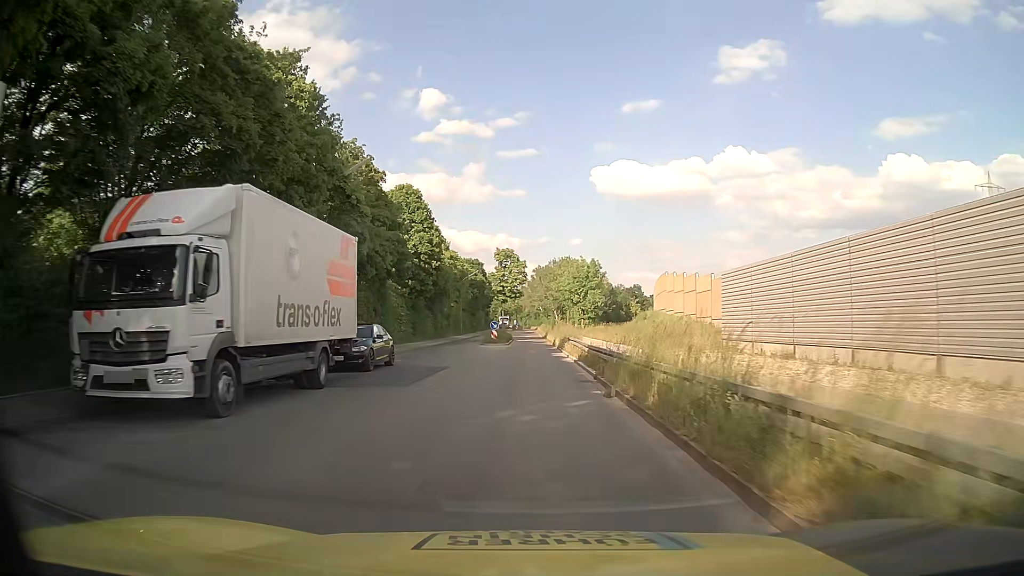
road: tertiary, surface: asphalt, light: Day
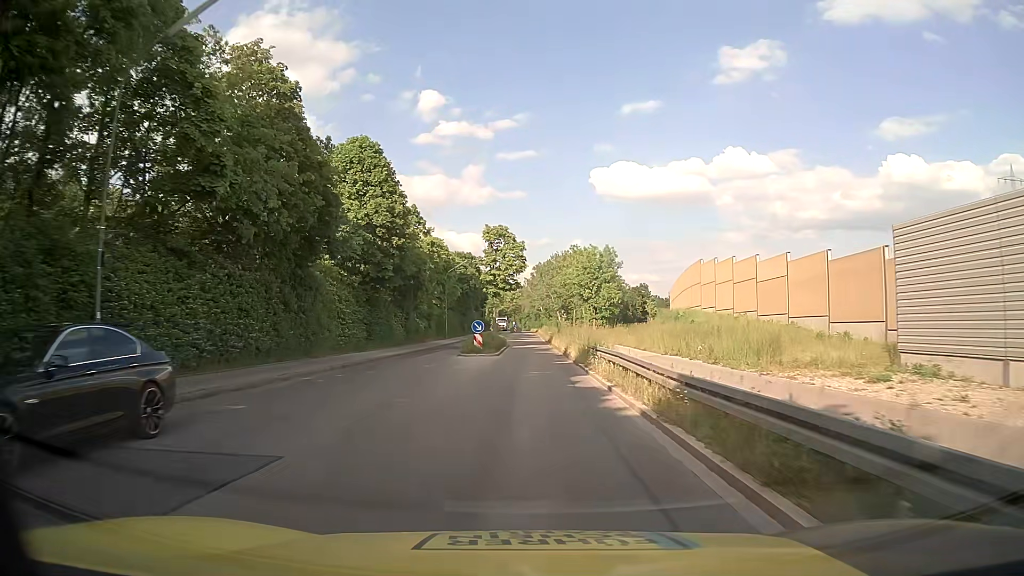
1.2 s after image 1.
(0.0, +15.8) m; 0°
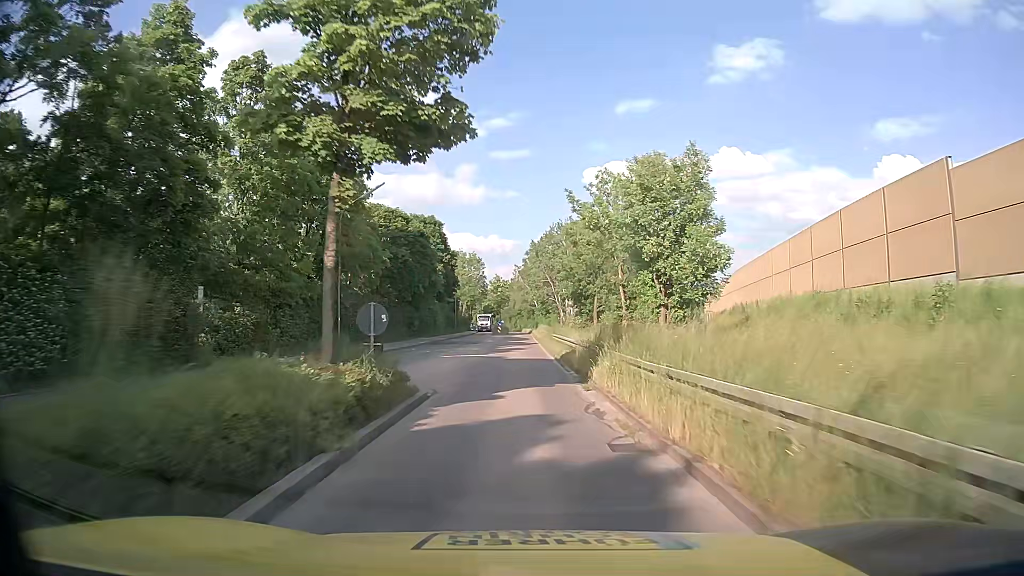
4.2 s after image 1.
(+0.2, +39.1) m; +1°
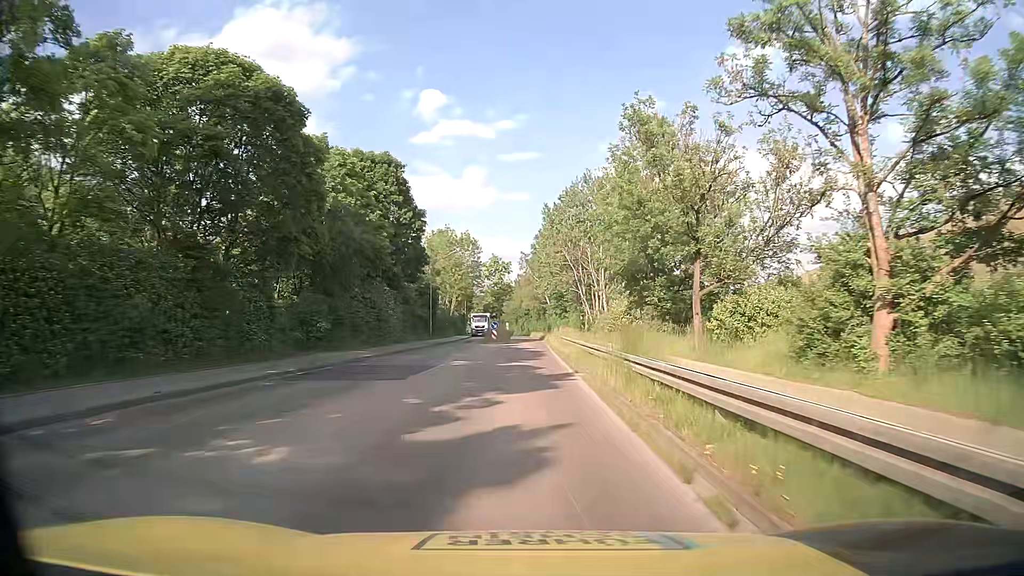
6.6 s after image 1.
(-0.3, +31.4) m; -1°
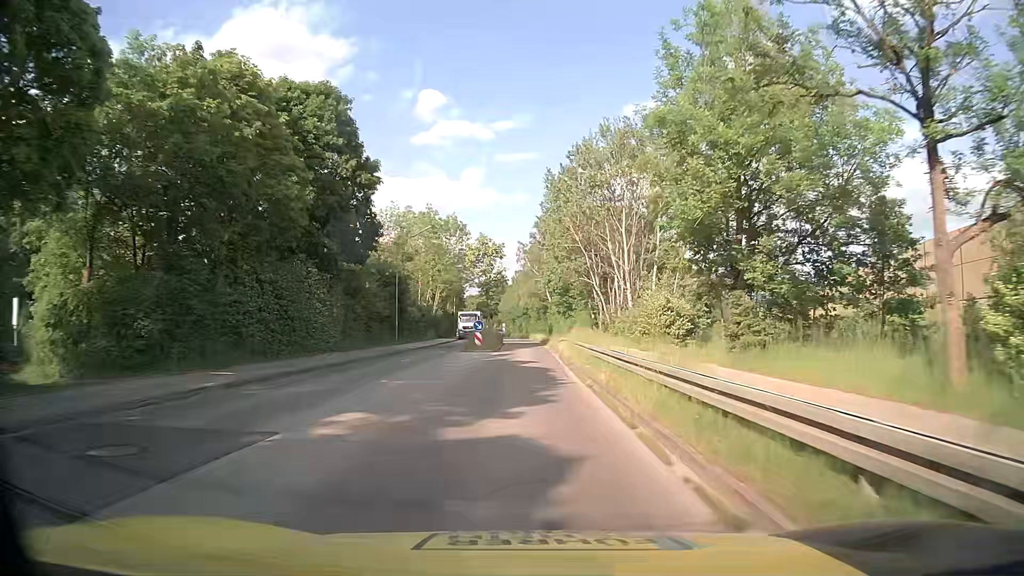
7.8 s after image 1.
(+0.1, +15.7) m; +1°
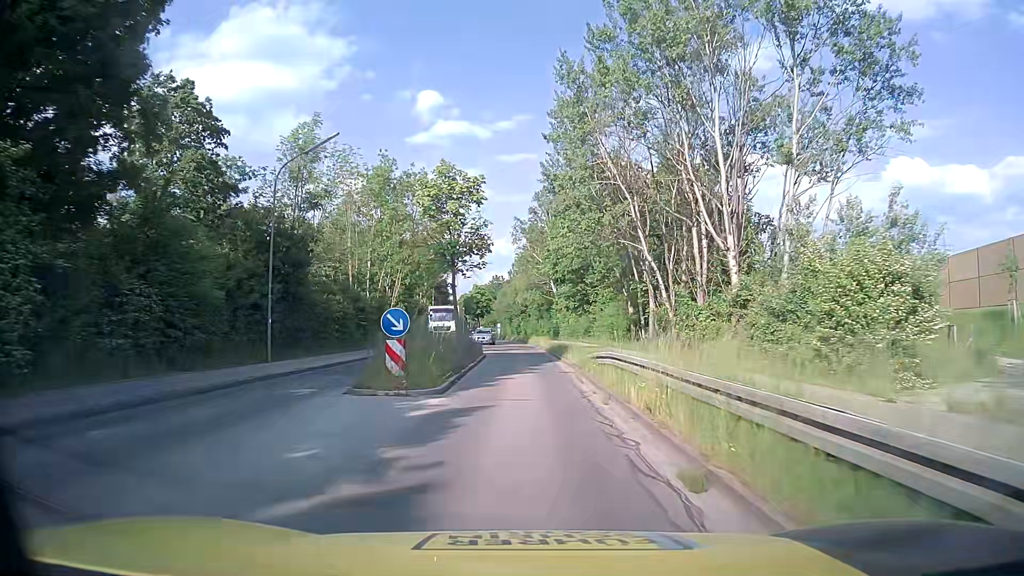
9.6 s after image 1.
(-0.2, +23.7) m; 0°
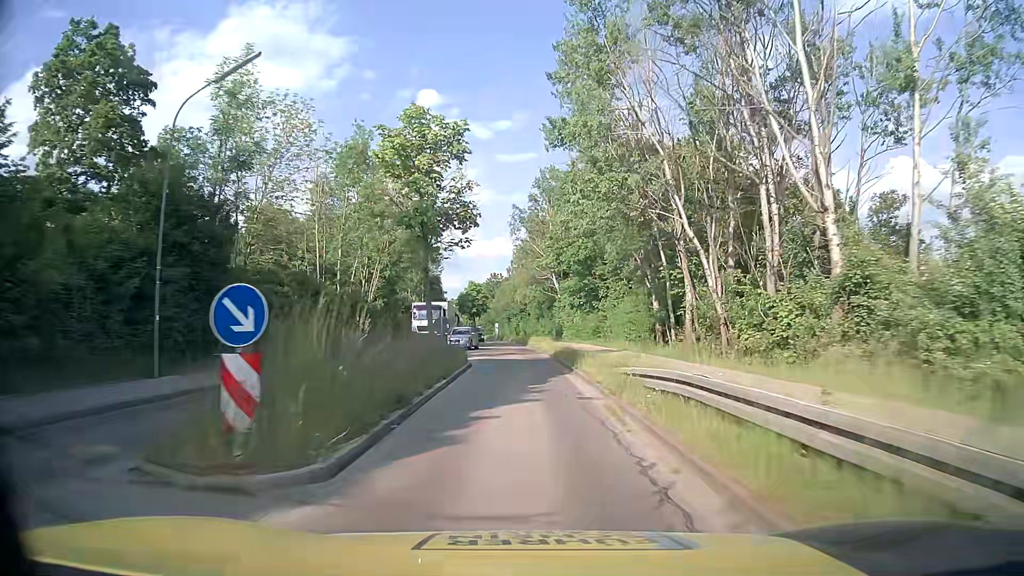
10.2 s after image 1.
(0.0, +7.9) m; 0°
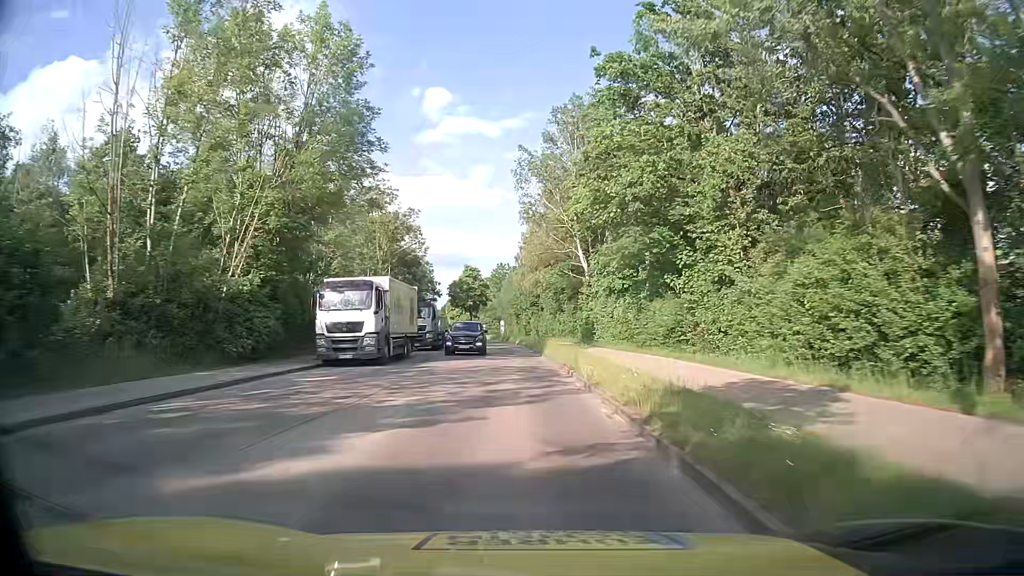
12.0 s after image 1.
(-0.2, +23.8) m; -1°
(0, +10) (0, +20) (-1, +30) (-1, +40) (-2, +50) (-3, +60) (-3, +70) (-4, +80) (-5, +90) (-6, +100) m
